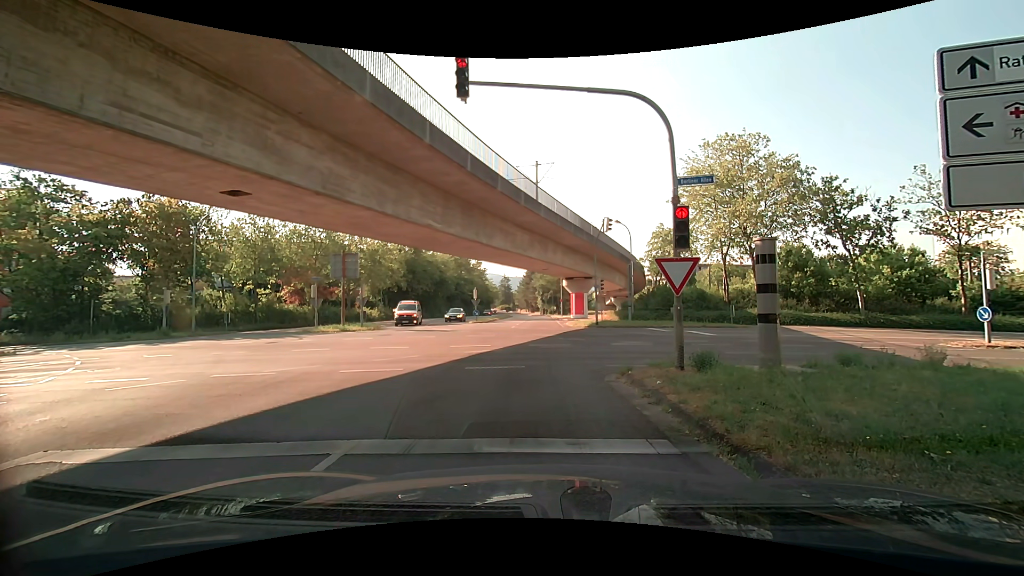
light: Day
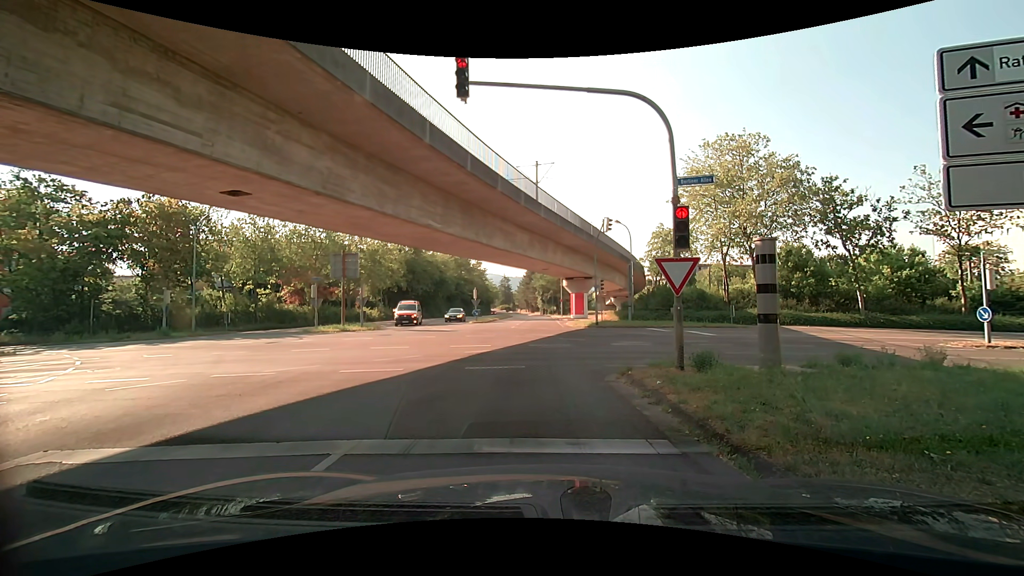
(0.0, 0.0) m; 0°
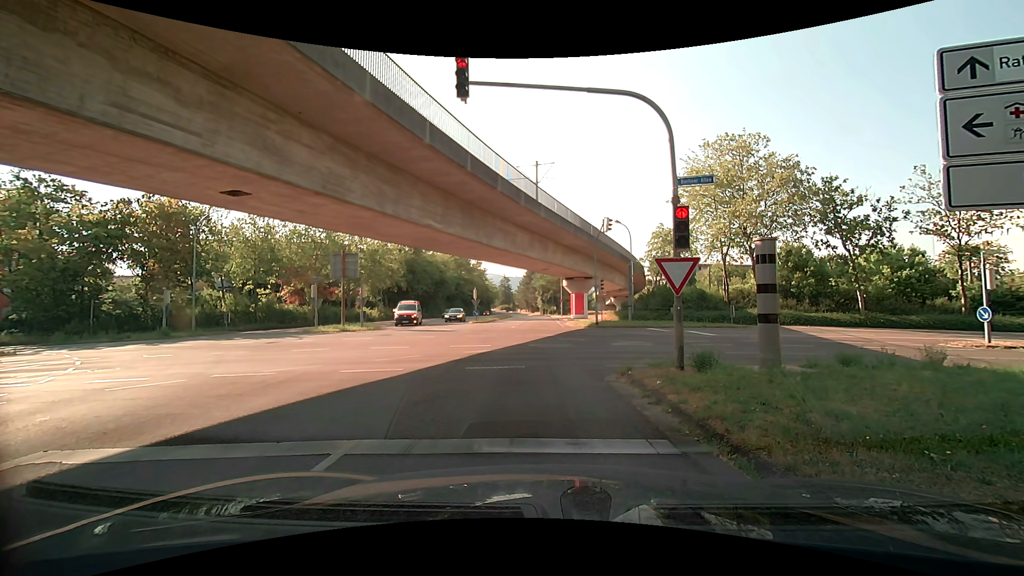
(0.0, 0.0) m; 0°
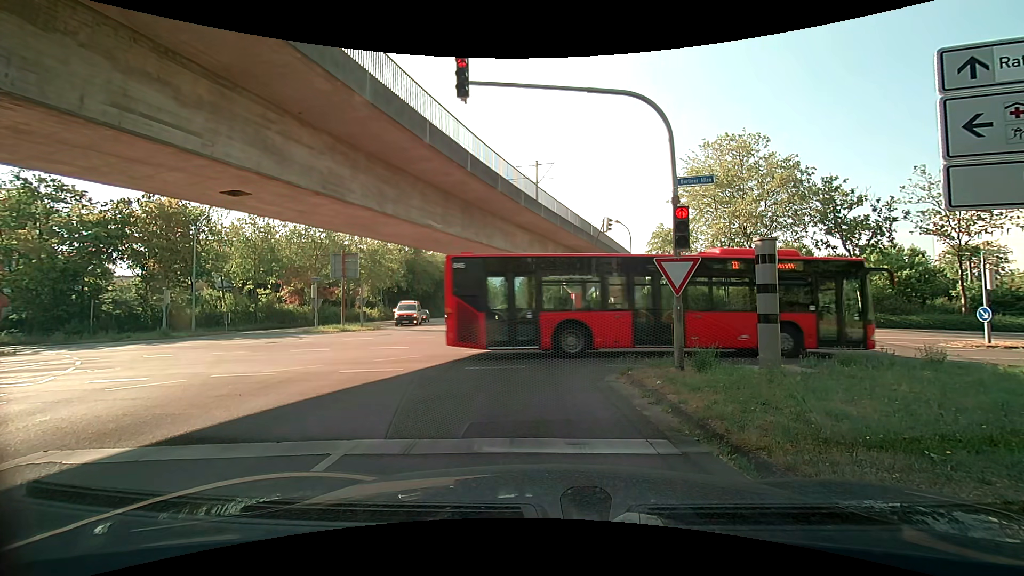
(0.0, 0.0) m; 0°
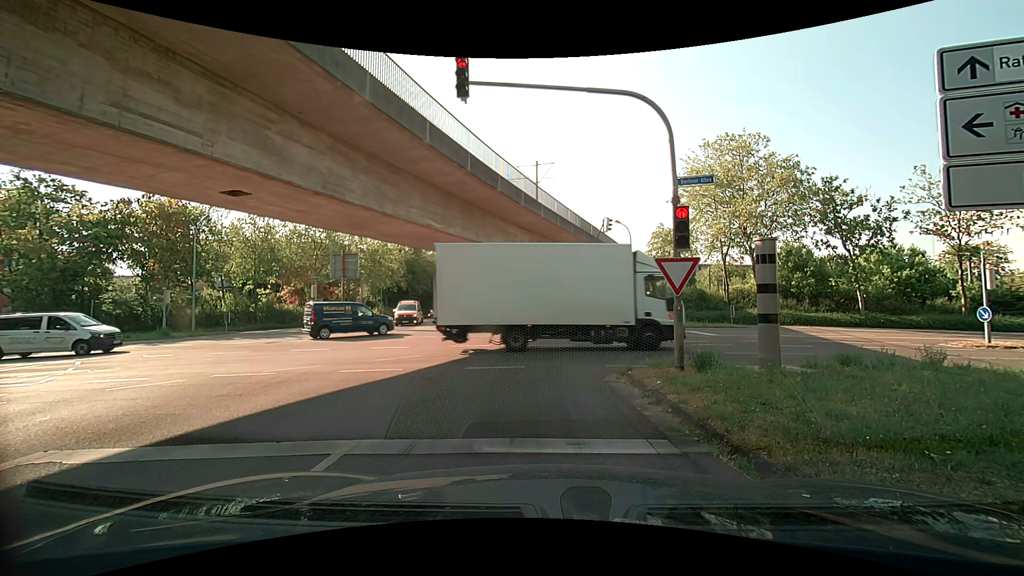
(0.0, 0.0) m; 0°
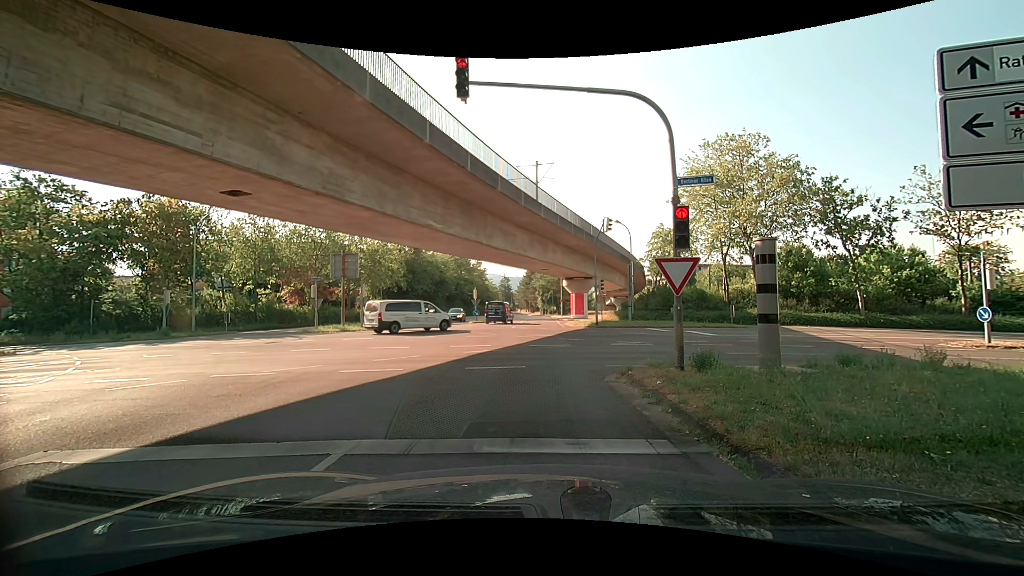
(0.0, 0.0) m; 0°
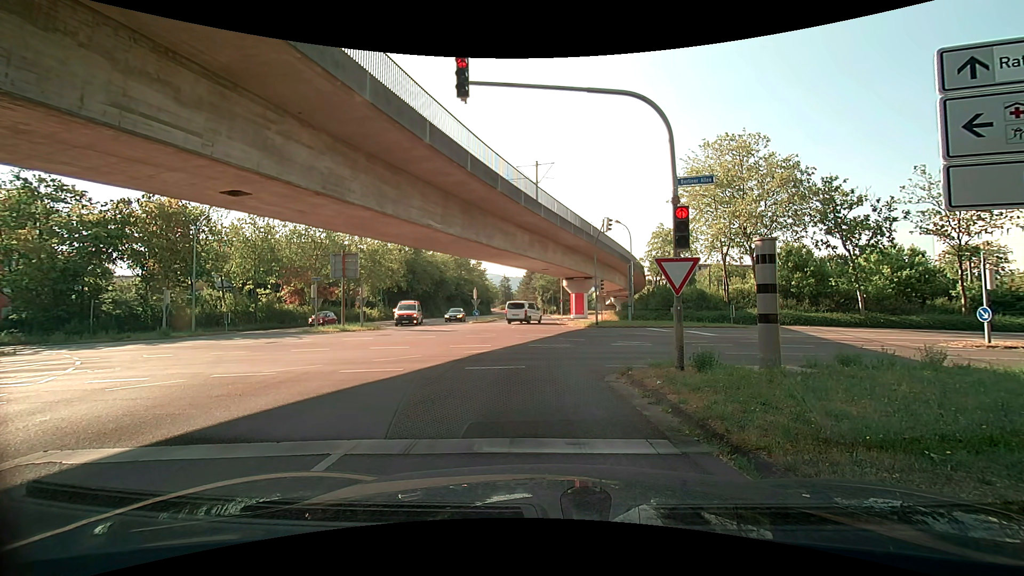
(0.0, 0.0) m; 0°
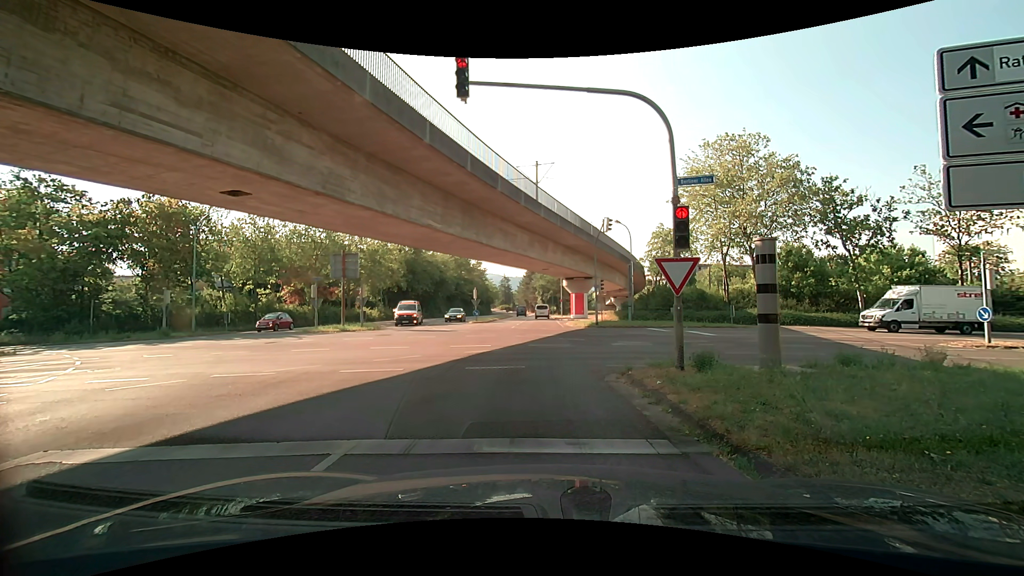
(0.0, 0.0) m; 0°
(-1, +10) (-2, +20) (-2, +30) (-2, +40) (-3, +50) (-3, +60) (-4, +70) (-5, +80) (-5, +90) (-6, +100) m
